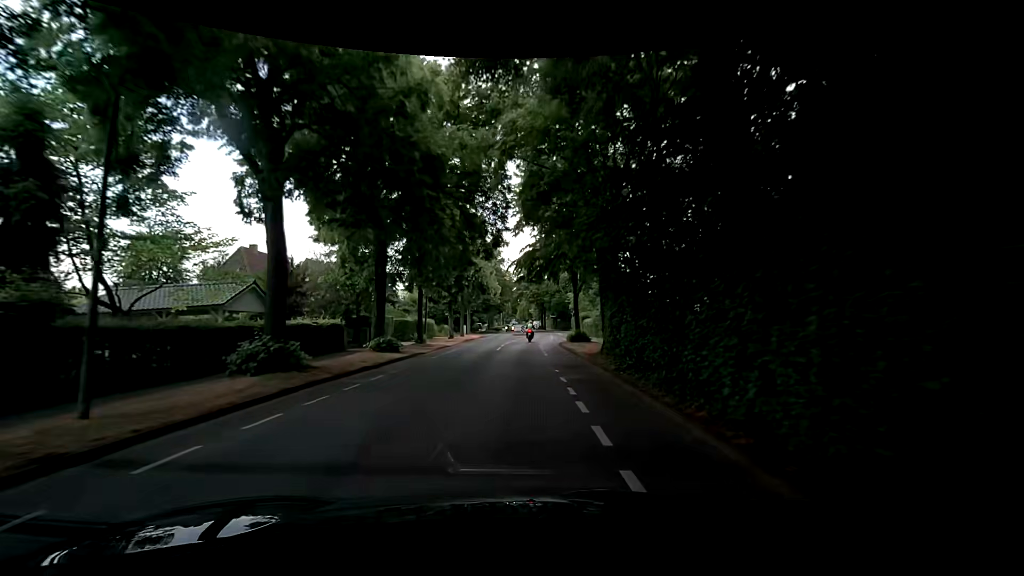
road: secondary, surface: asphalt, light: Day
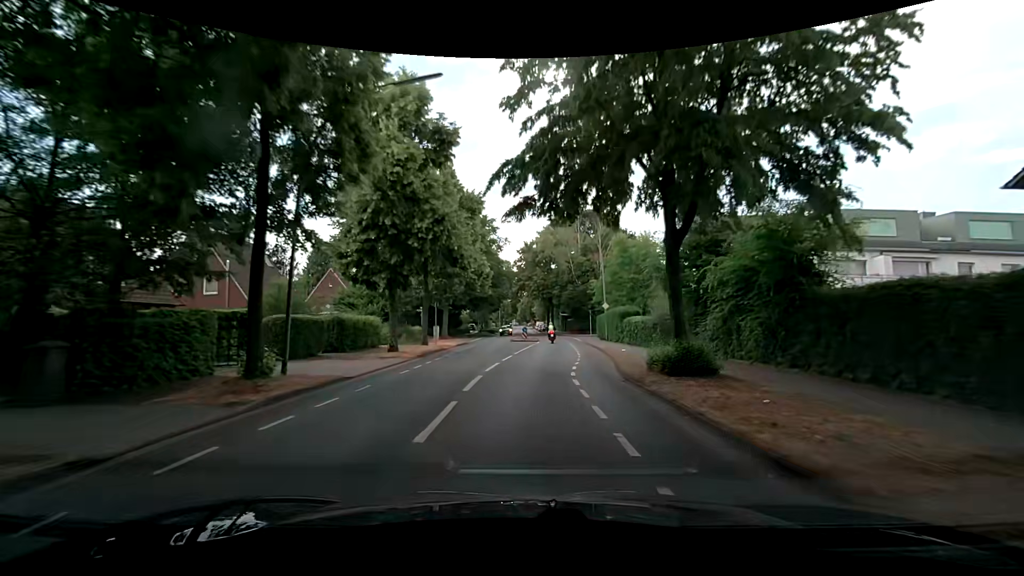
(-0.2, +20.9) m; -1°
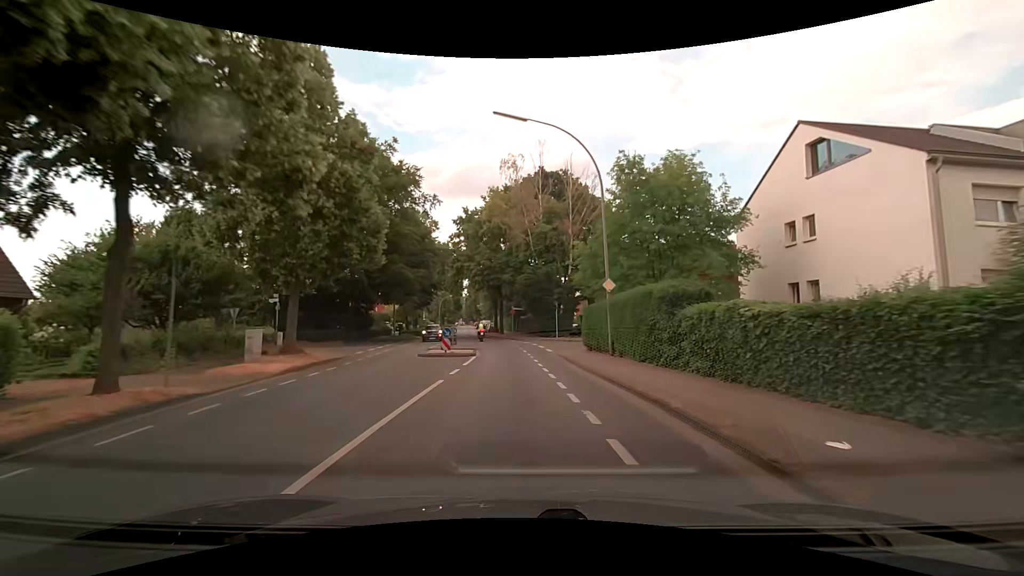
(+1.3, +20.7) m; +7°
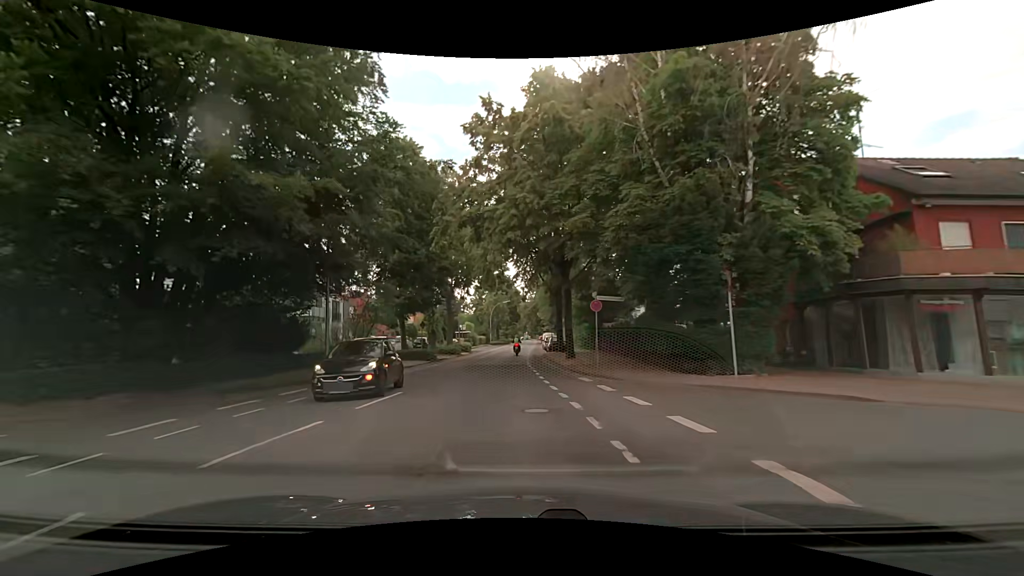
(-0.8, +28.2) m; -7°
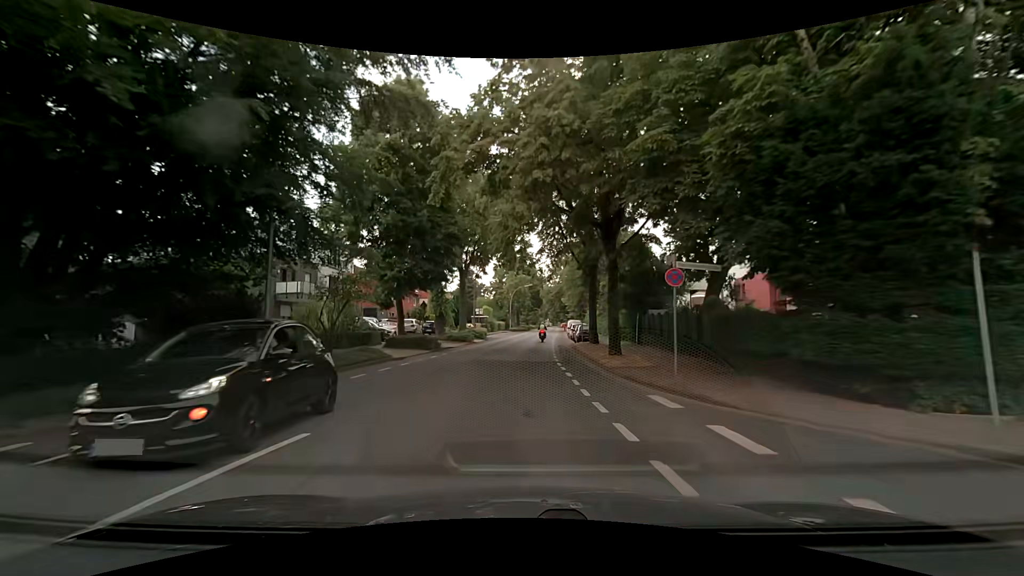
(-0.2, +7.2) m; -2°
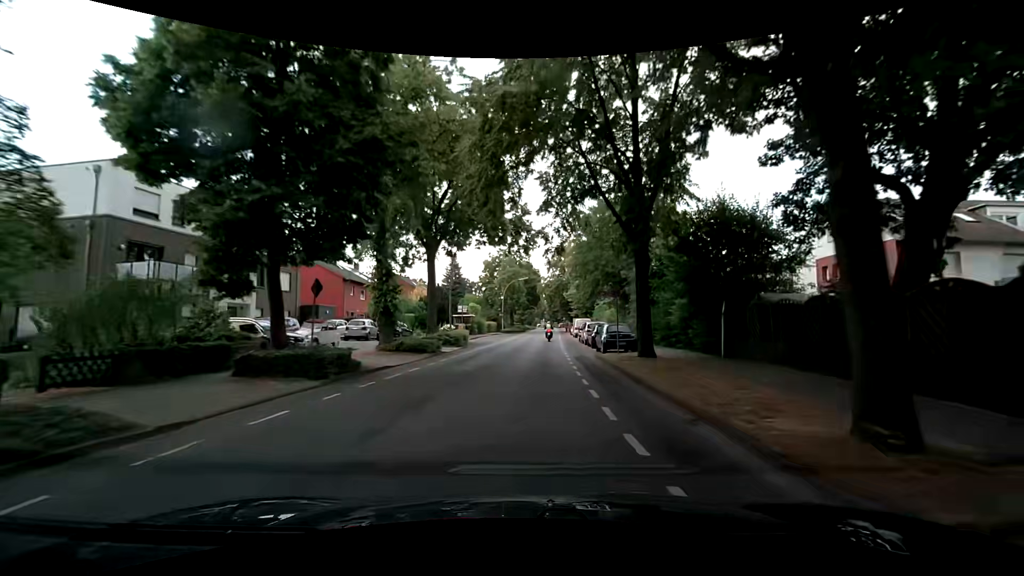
(-0.1, +14.5) m; 0°
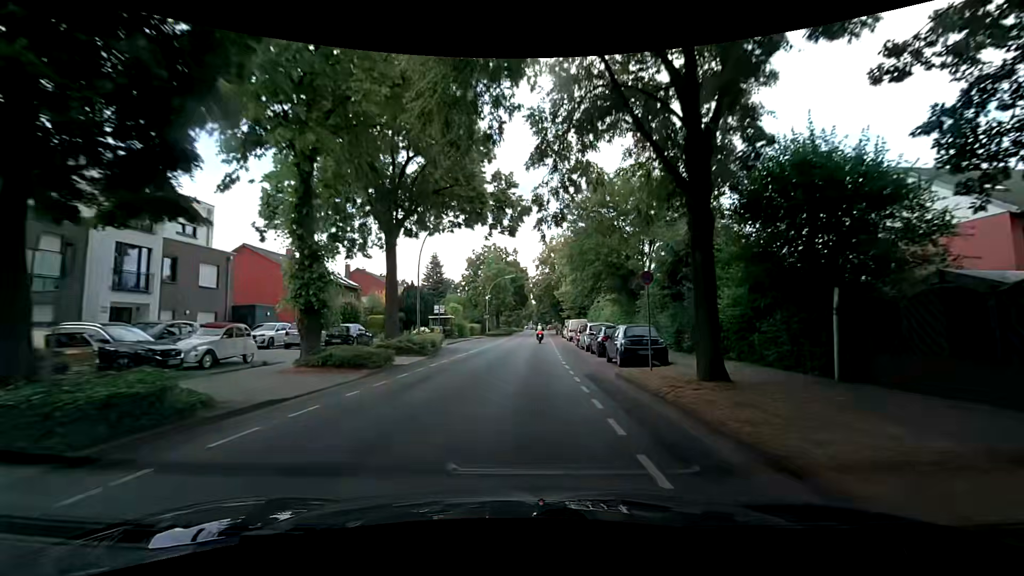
(+0.1, +7.3) m; +3°
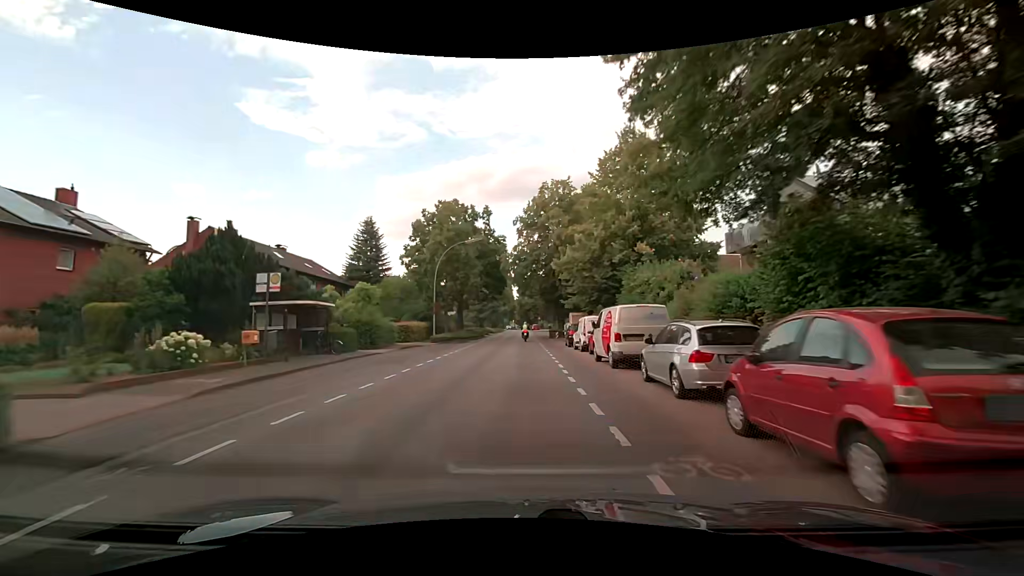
(+0.4, +29.7) m; +1°
(0, +10) (0, +20) (0, +30) (0, +40) (0, +50) (0, +60) (0, +70) (0, +80) (0, +90) (0, +100) m
